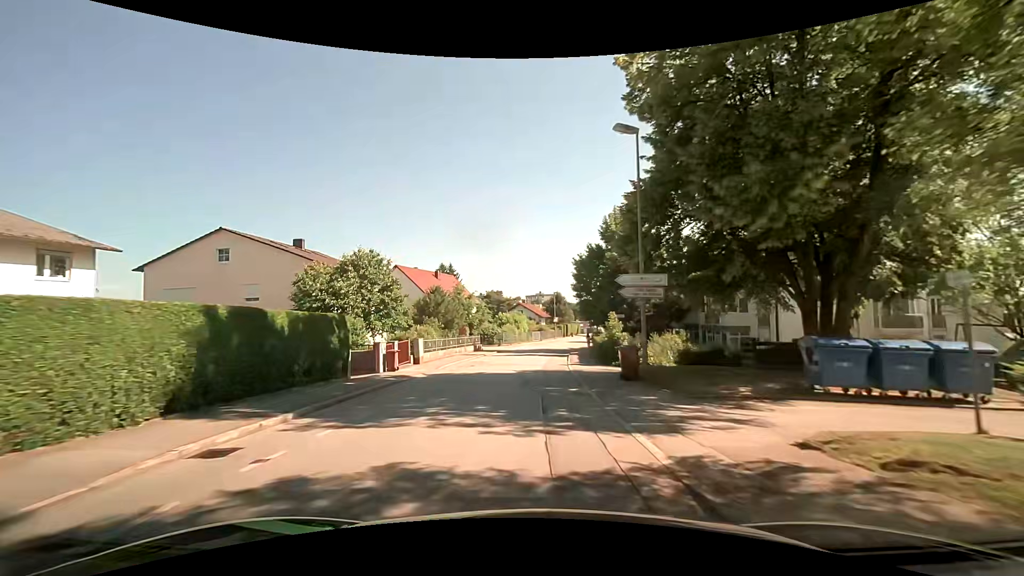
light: Day
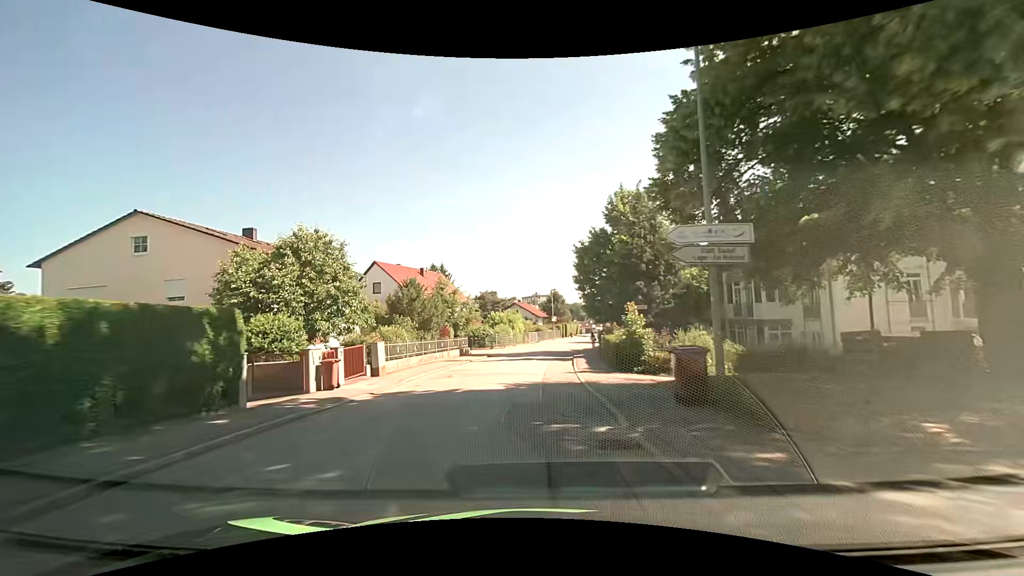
(0.0, +6.4) m; +1°
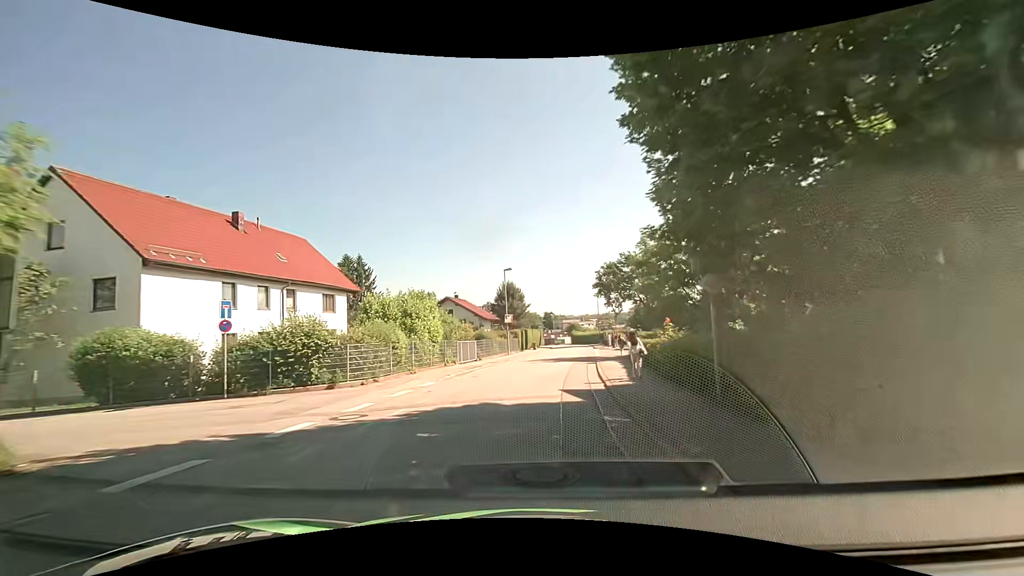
(+0.9, +32.5) m; +5°
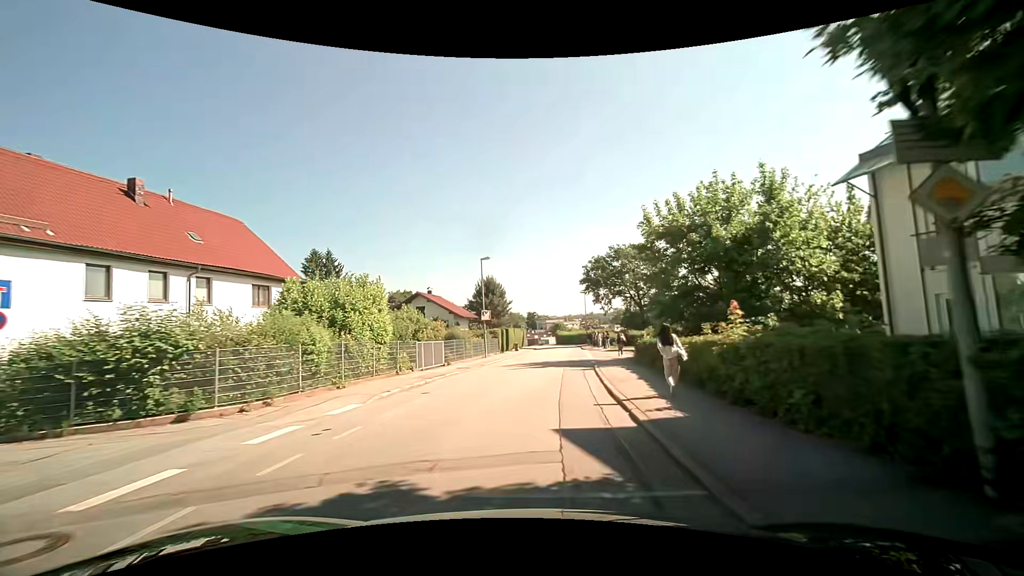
(+0.1, +6.4) m; +1°
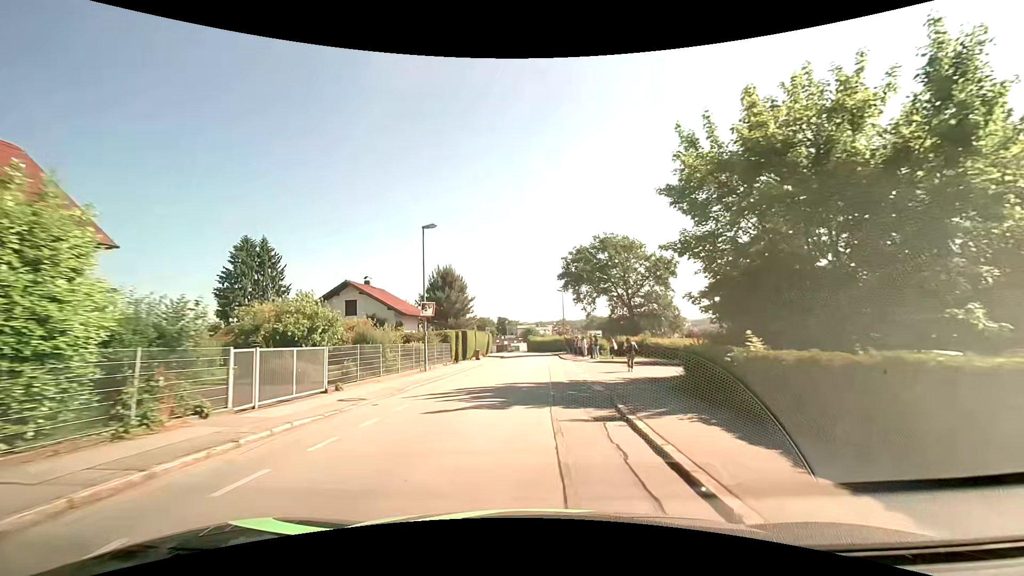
(+0.4, +12.5) m; +3°
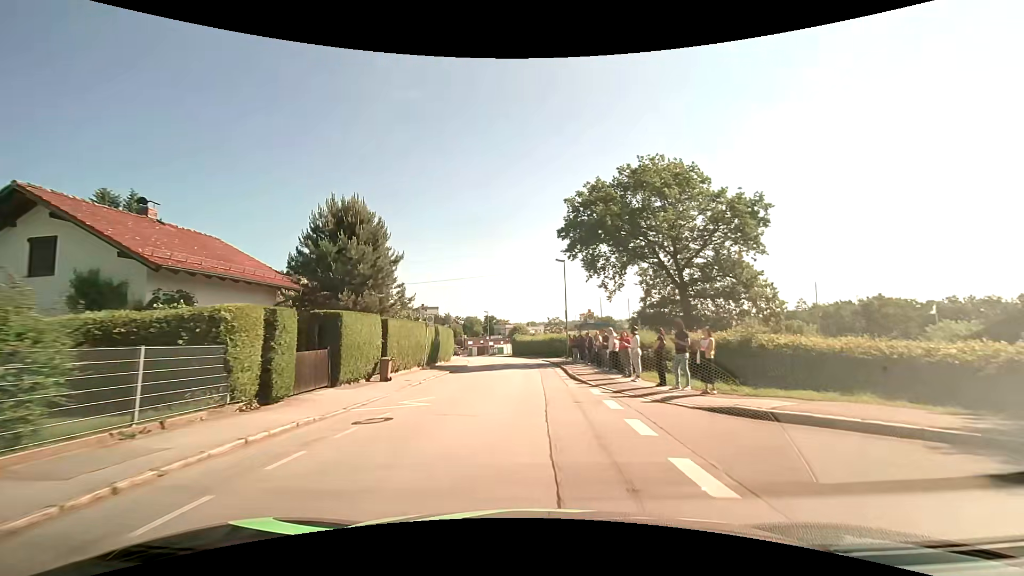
(+0.7, +24.8) m; +1°
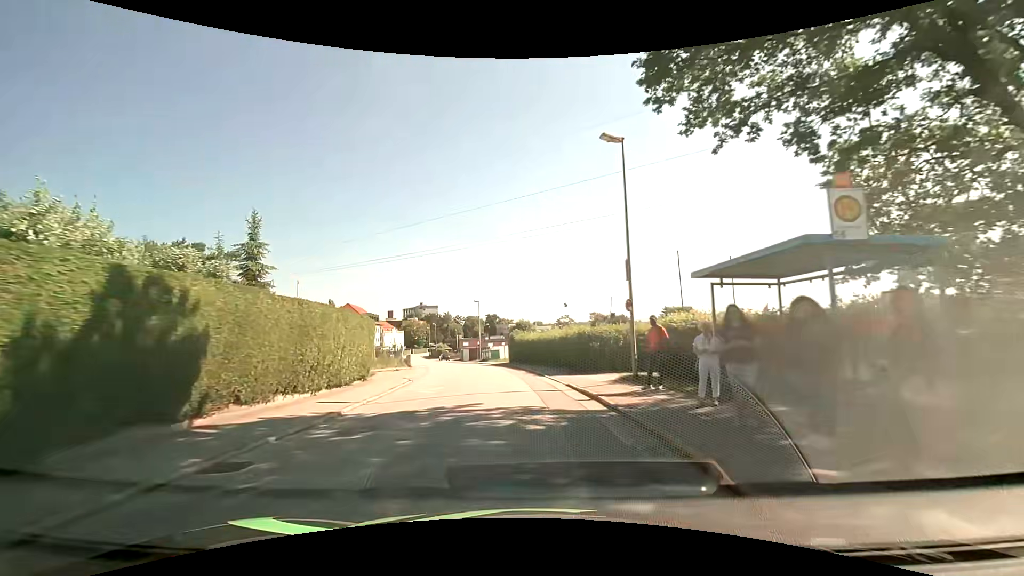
(0.0, +25.0) m; 0°
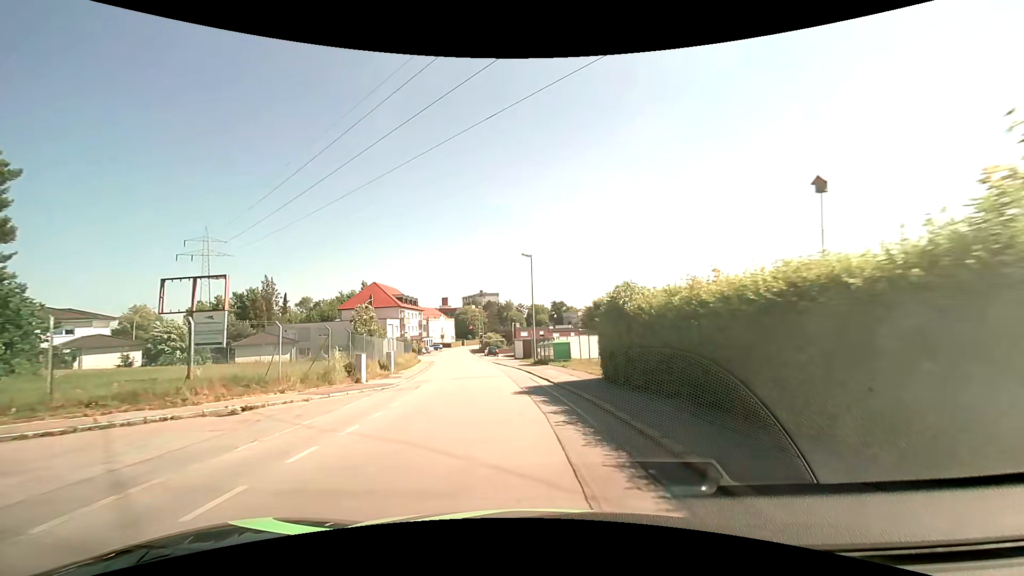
(-2.0, +30.7) m; -8°
(0, +10) (-1, +20) (-2, +30) (-4, +40) (-5, +50) (-7, +60) (-9, +69) (-10, +79) (-12, +89) (-14, +99) m
